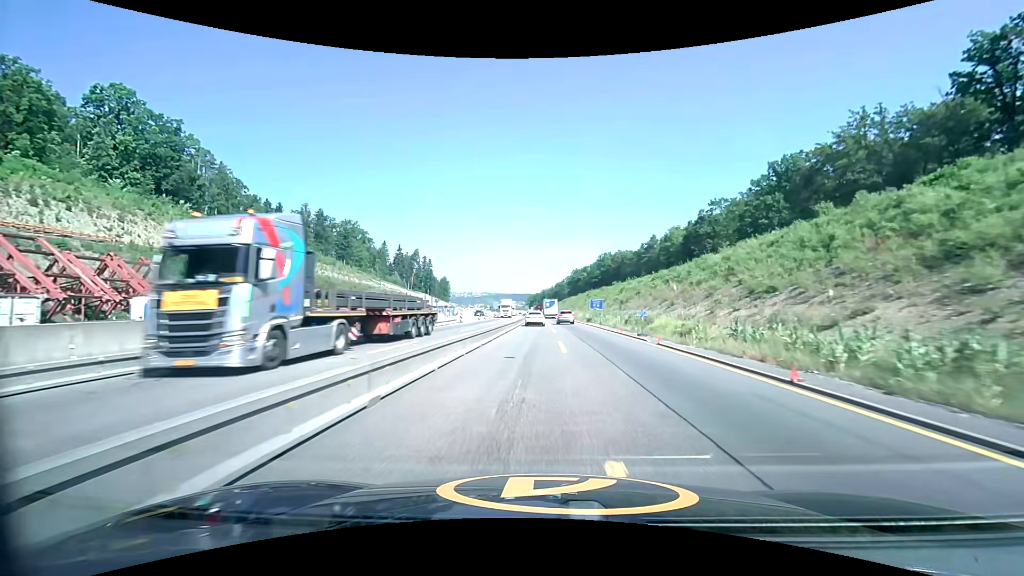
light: Day
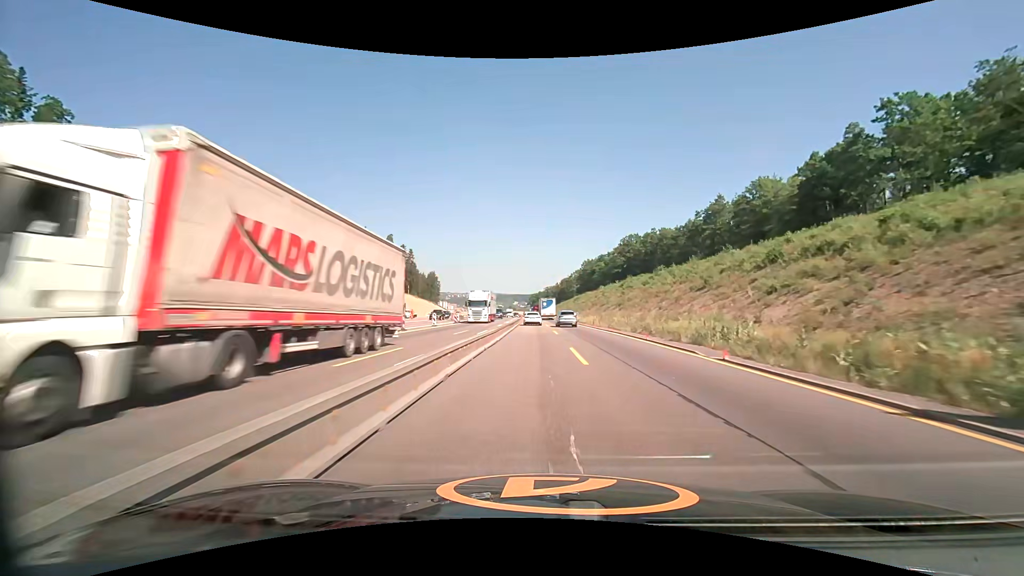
(-0.1, +57.3) m; 0°
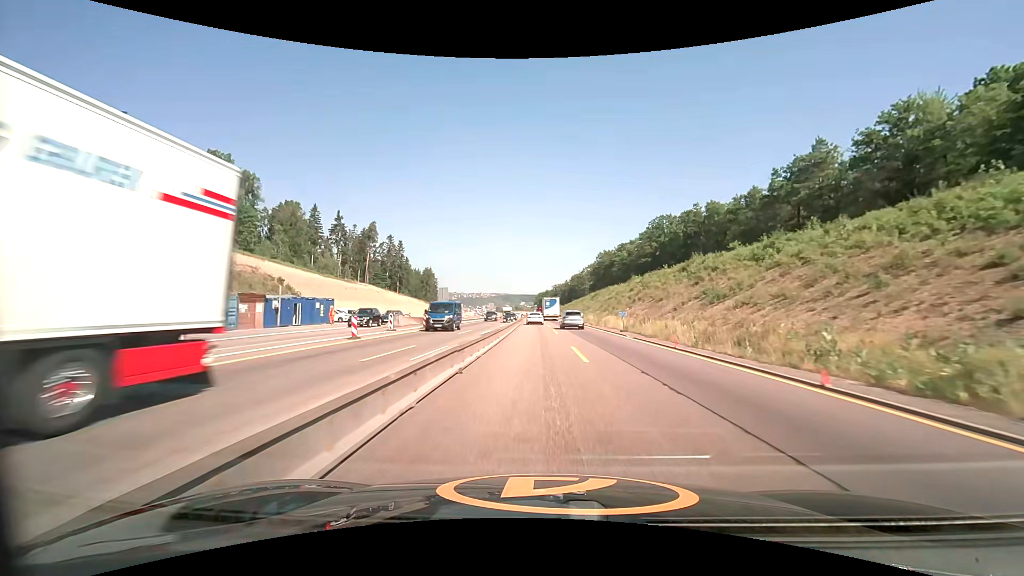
(-0.2, +34.8) m; -1°
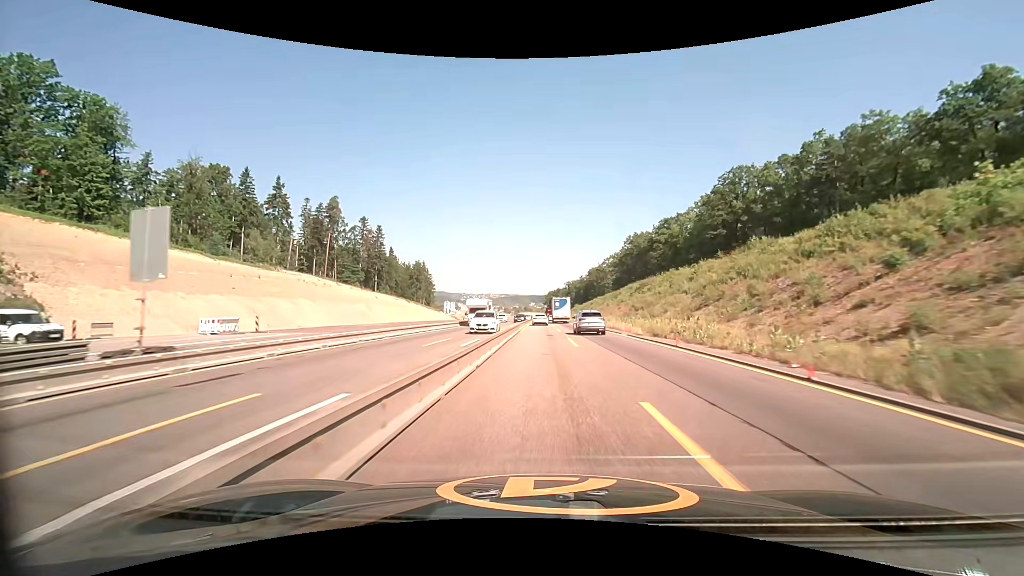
(-0.7, +47.2) m; -1°
(0, +10) (0, +20) (0, +30) (0, +40) (0, +50) (0, +60) (0, +70) (0, +80) (0, +90) (0, +100) m
